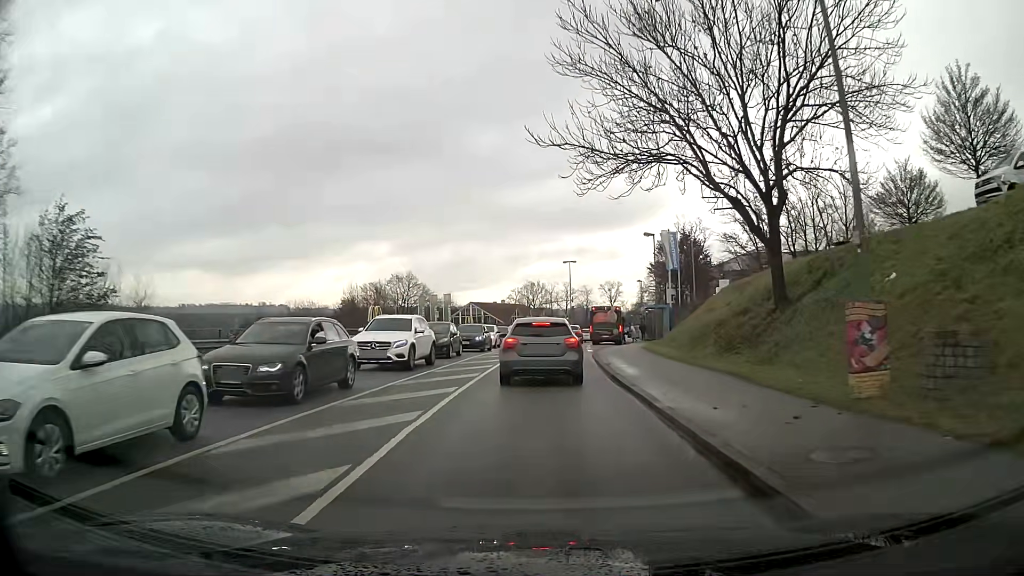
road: tertiary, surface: asphalt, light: Day
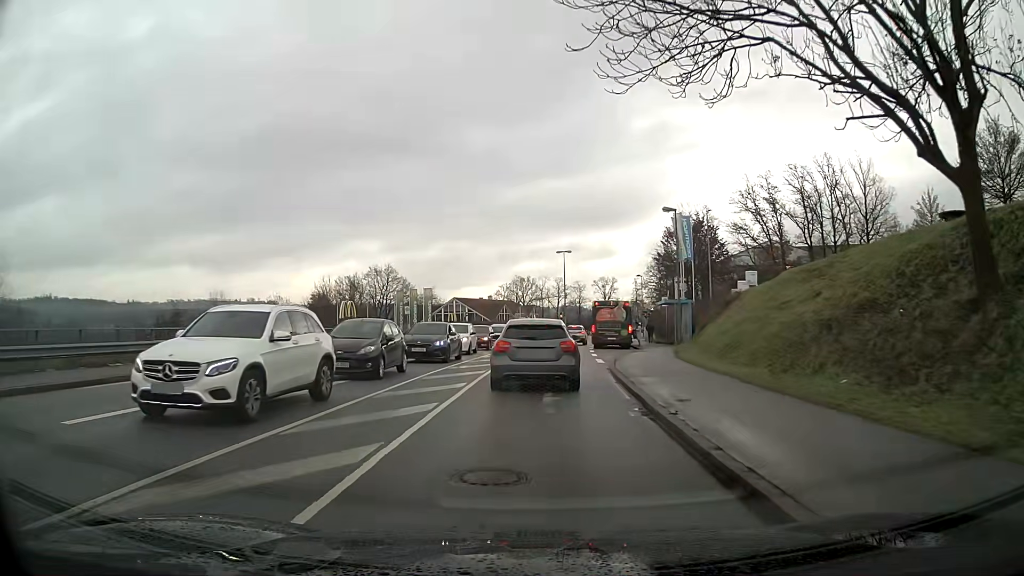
(+0.1, +10.6) m; +1°
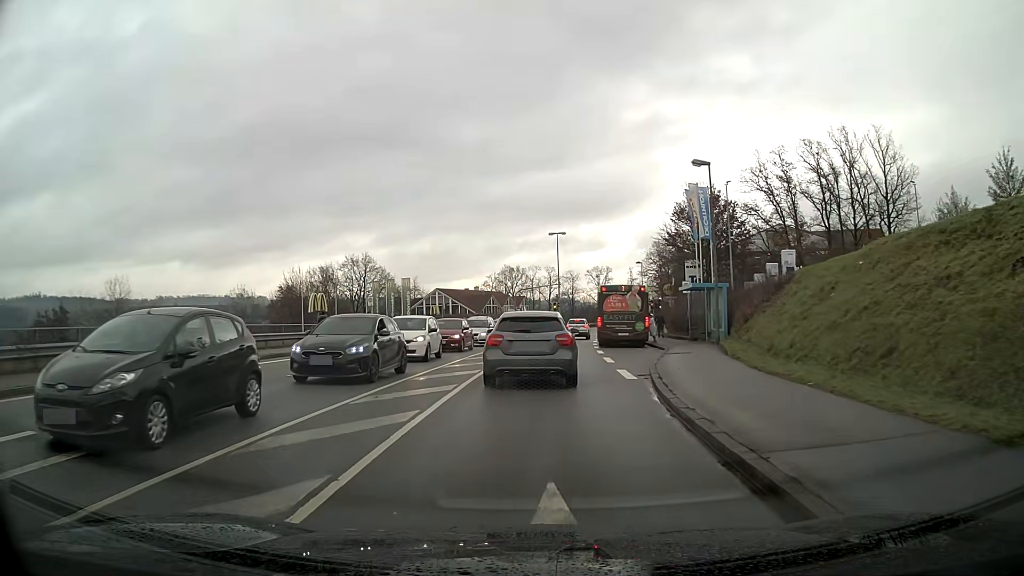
(+0.1, +9.7) m; +1°
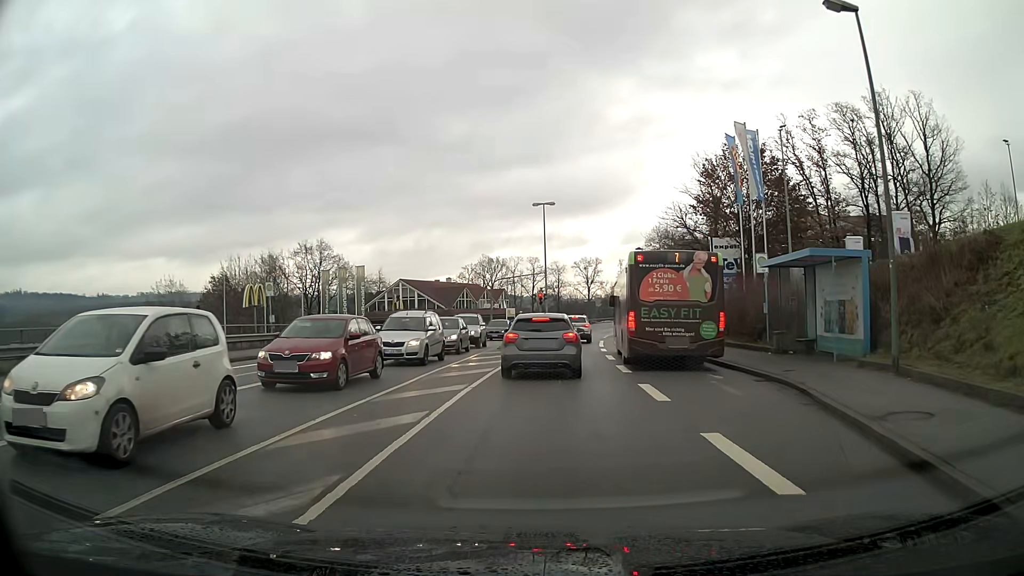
(+0.2, +15.7) m; +1°
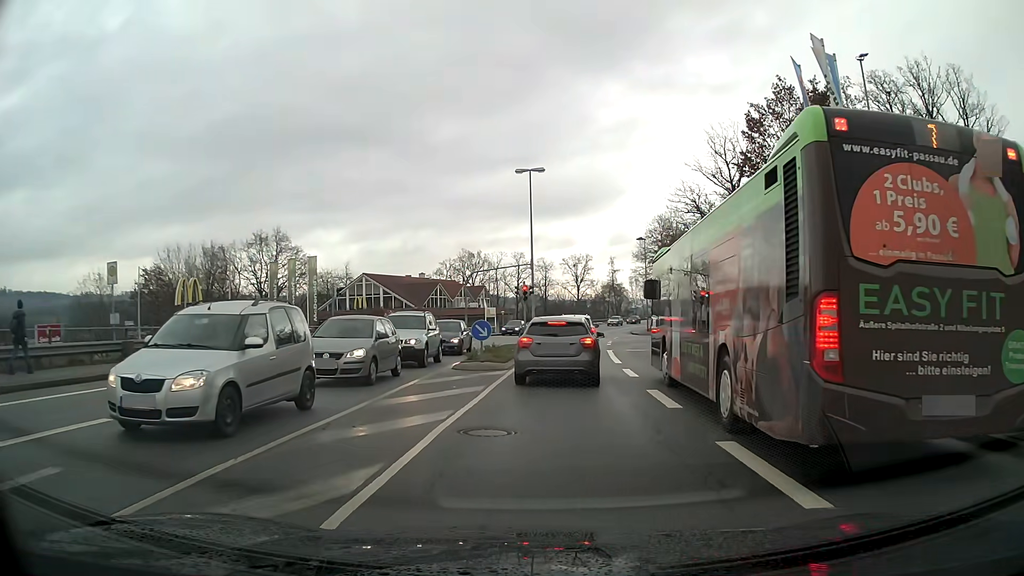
(+0.1, +12.2) m; +1°
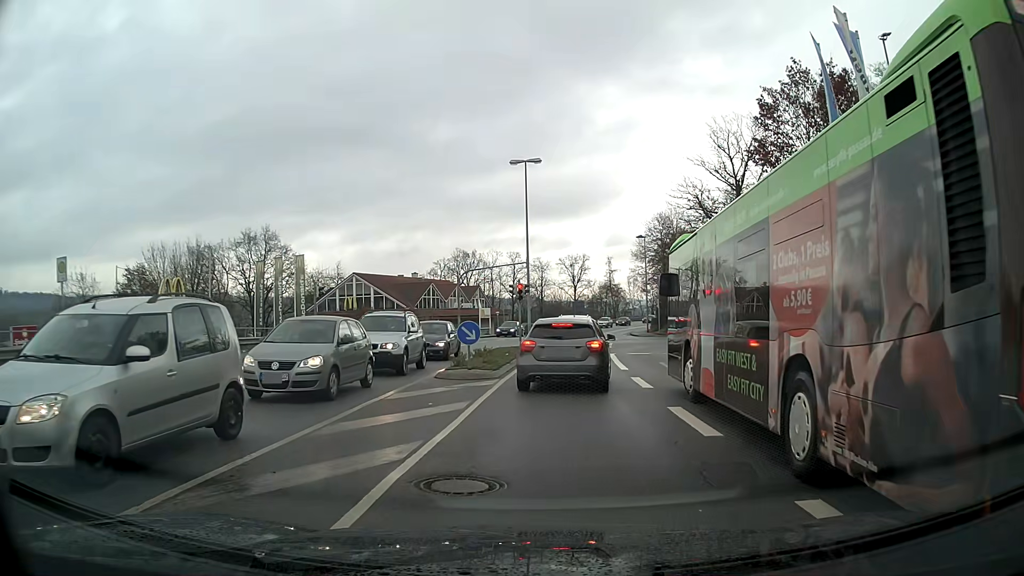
(0.0, +2.5) m; +1°
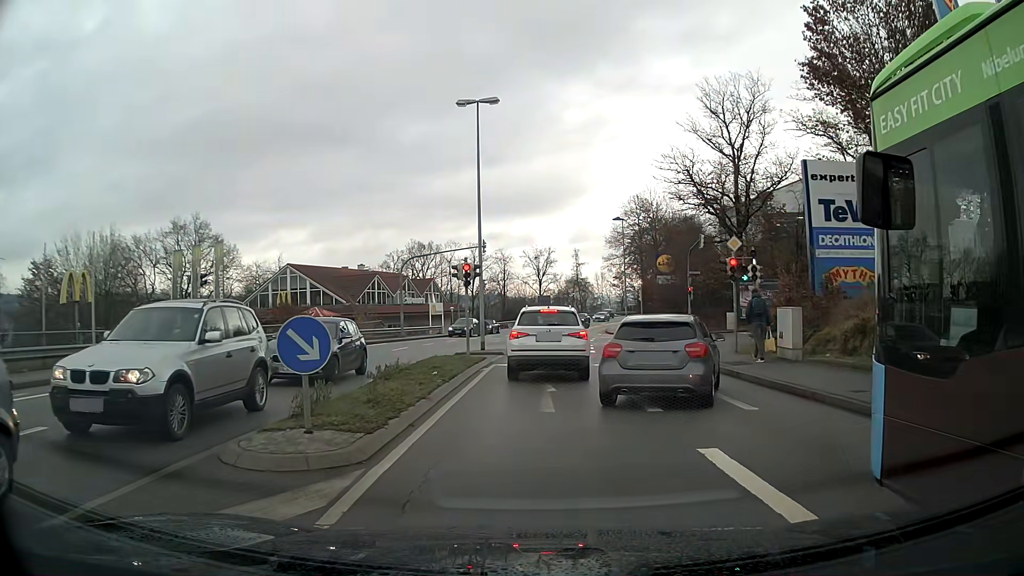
(+0.2, +9.9) m; +2°
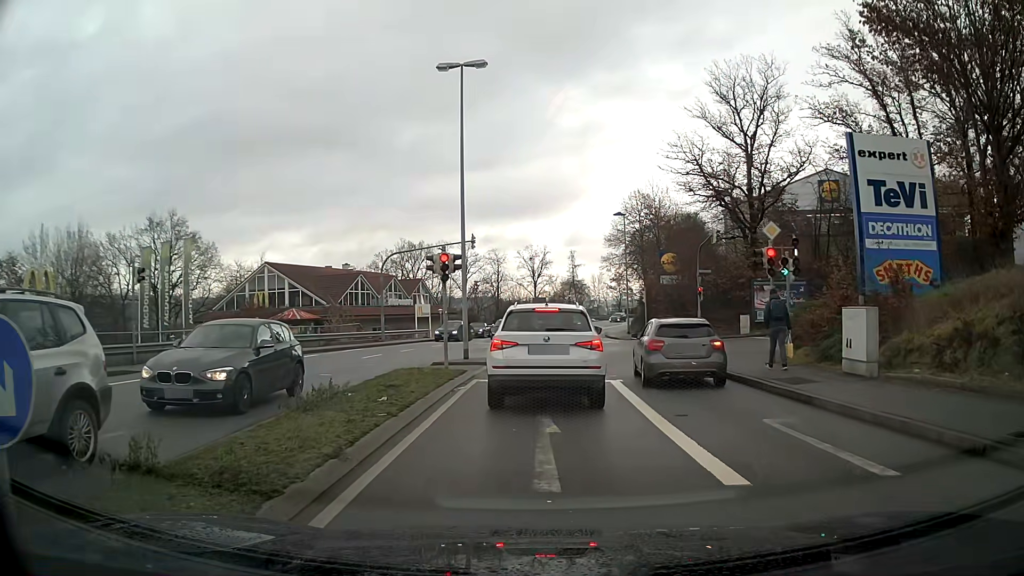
(0.0, +4.5) m; 0°
(0, +10) (0, +20) (+1, +30) (+2, +40) (+3, +50) (+5, +60) (+6, +70) (+9, +79) (+12, +89) (+15, +98) m
